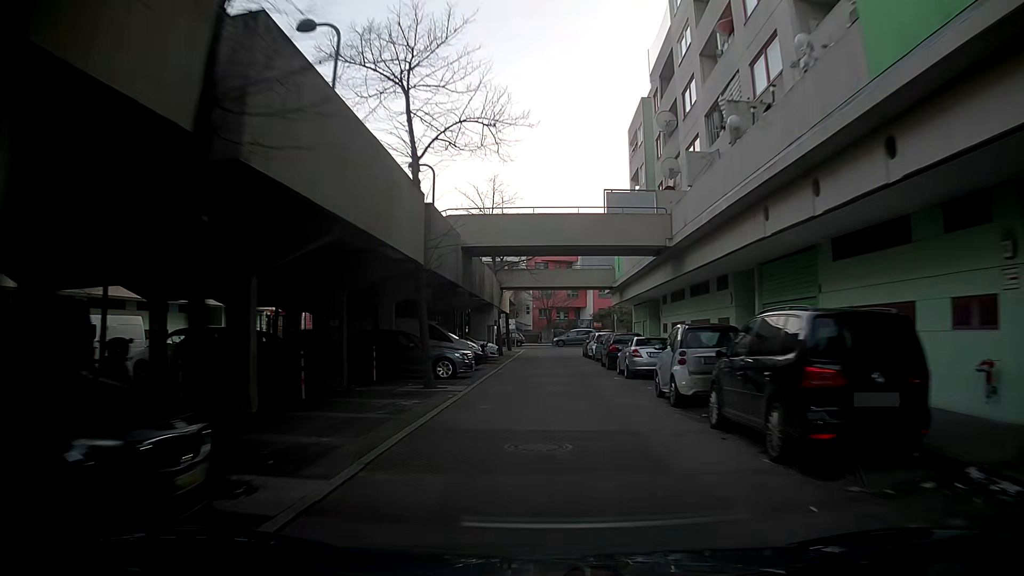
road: residential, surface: asphalt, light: Day
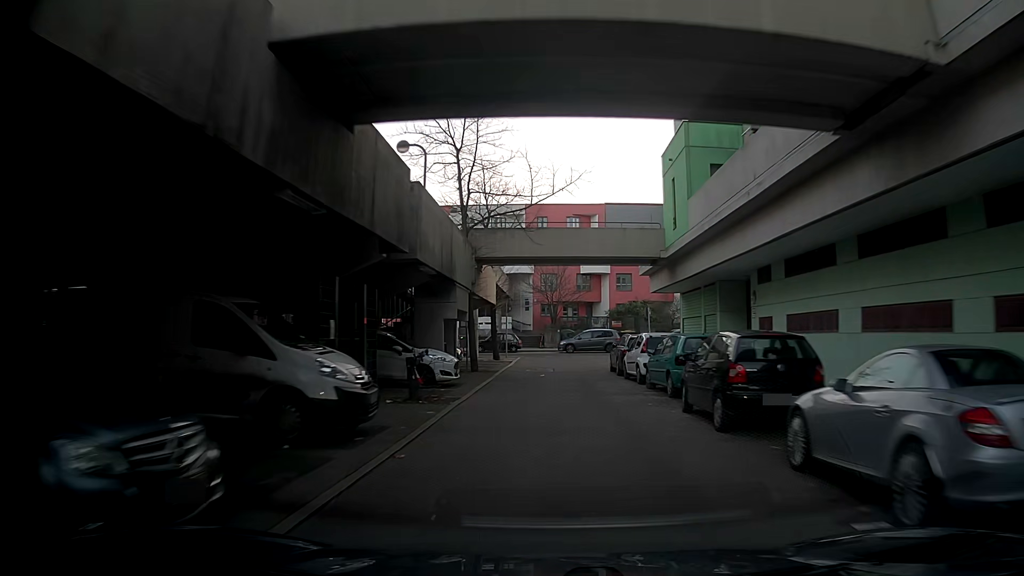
(+0.3, +16.7) m; +1°
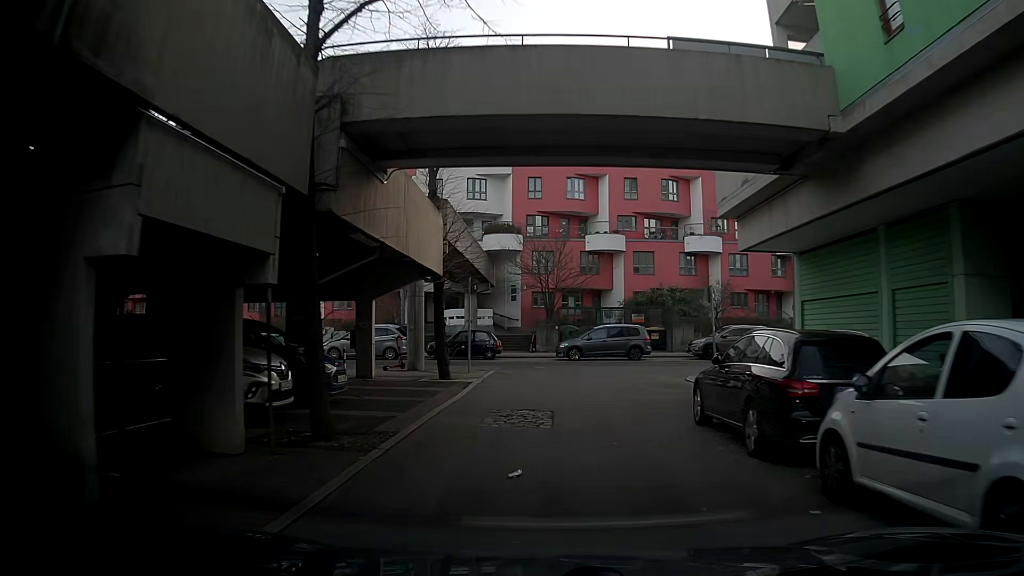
(-0.1, +16.3) m; 0°
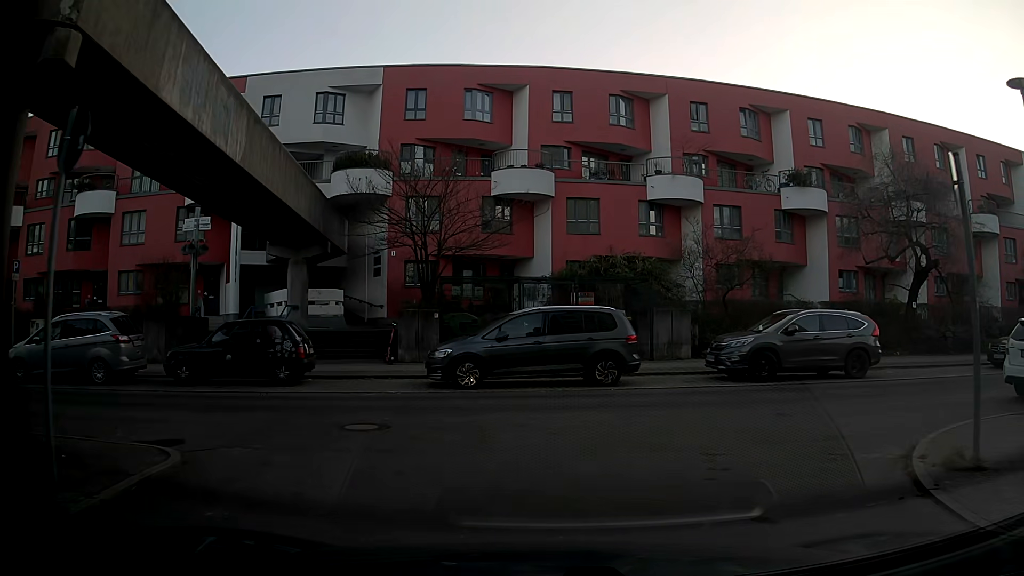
(+0.9, +17.5) m; +8°
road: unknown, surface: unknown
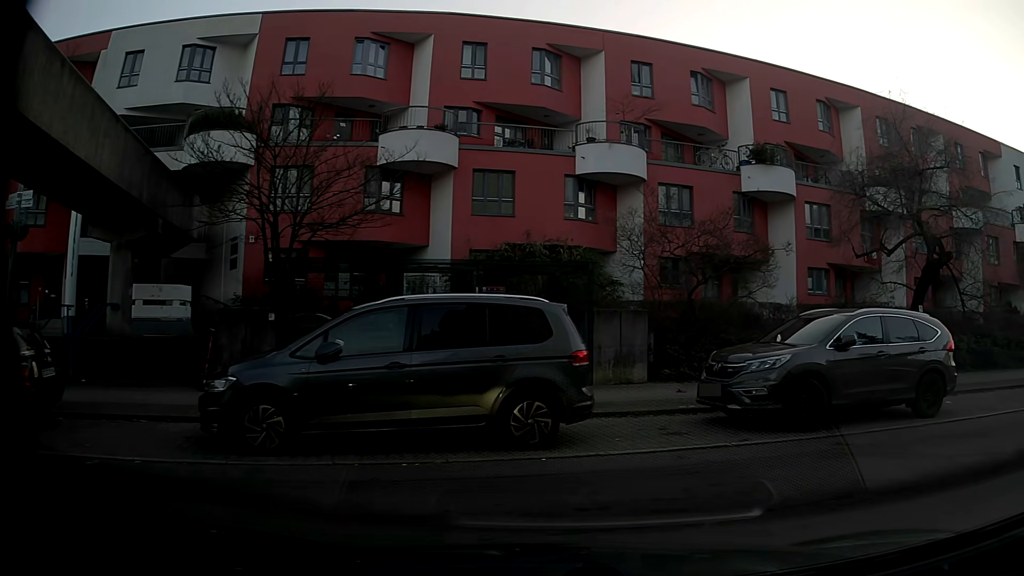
(+0.3, +6.6) m; +10°
